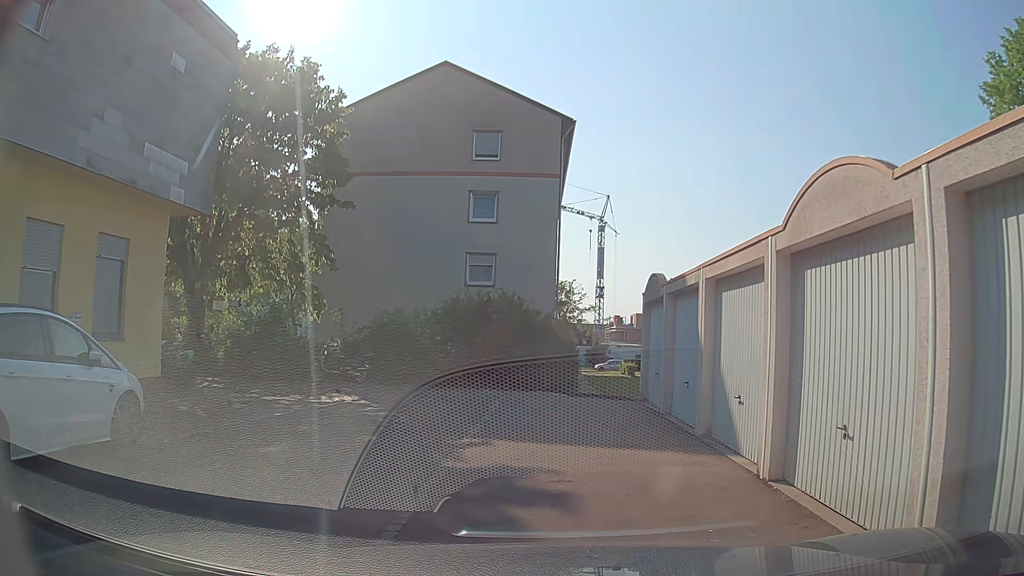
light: Day
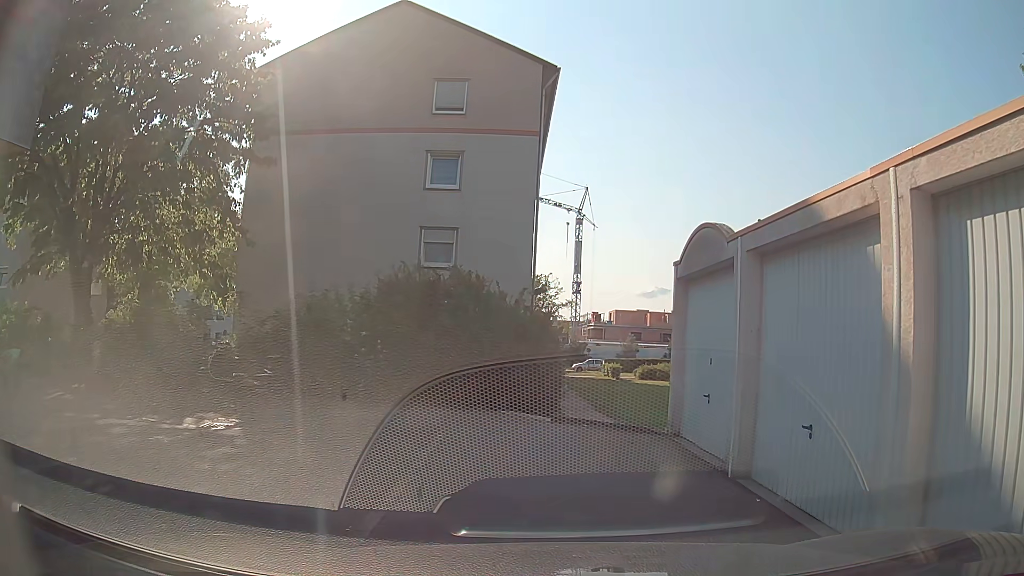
(0.0, +5.9) m; +2°
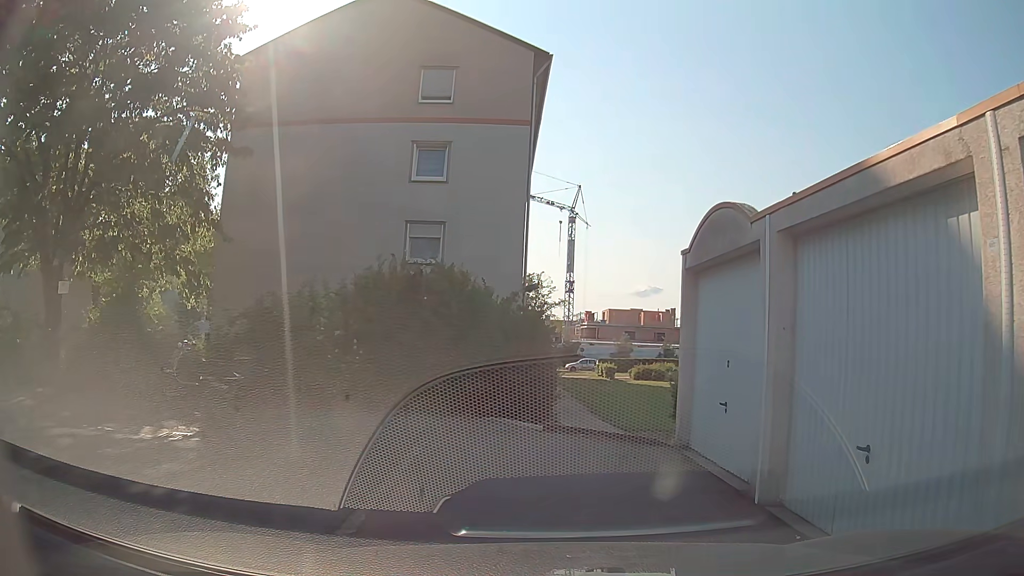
(0.0, +1.2) m; -1°
